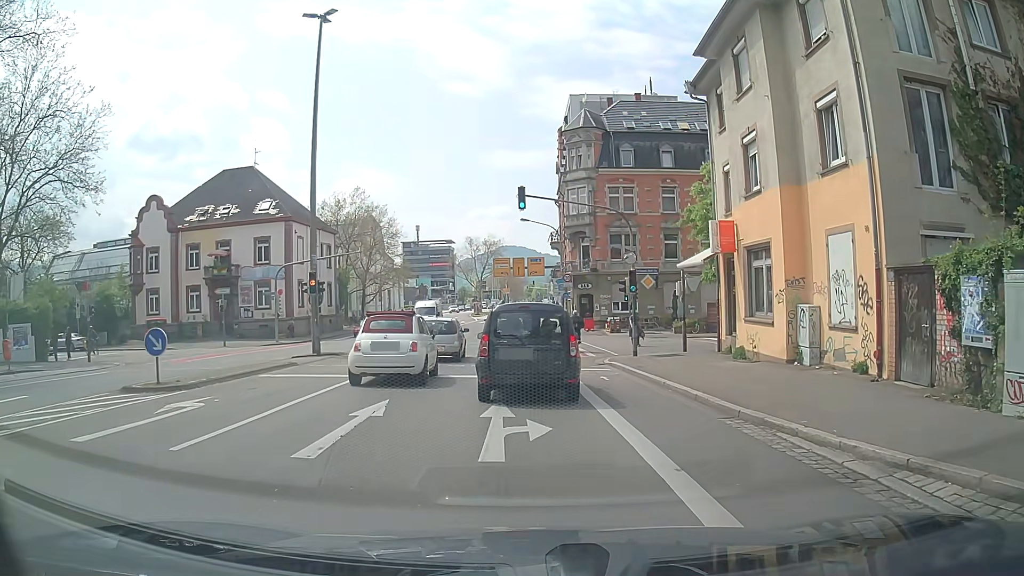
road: secondary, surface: asphalt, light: Day
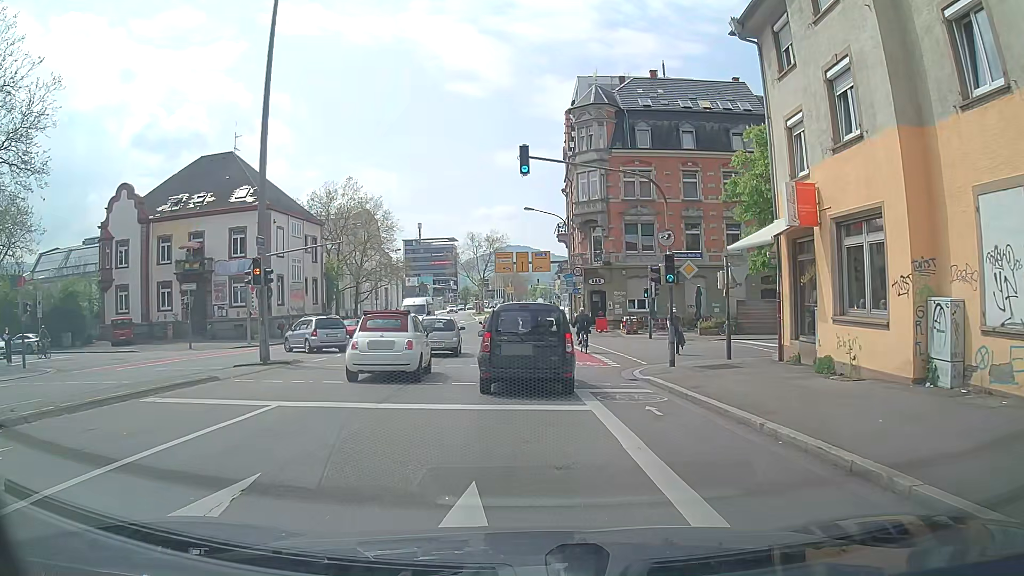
(+0.1, +6.0) m; +1°
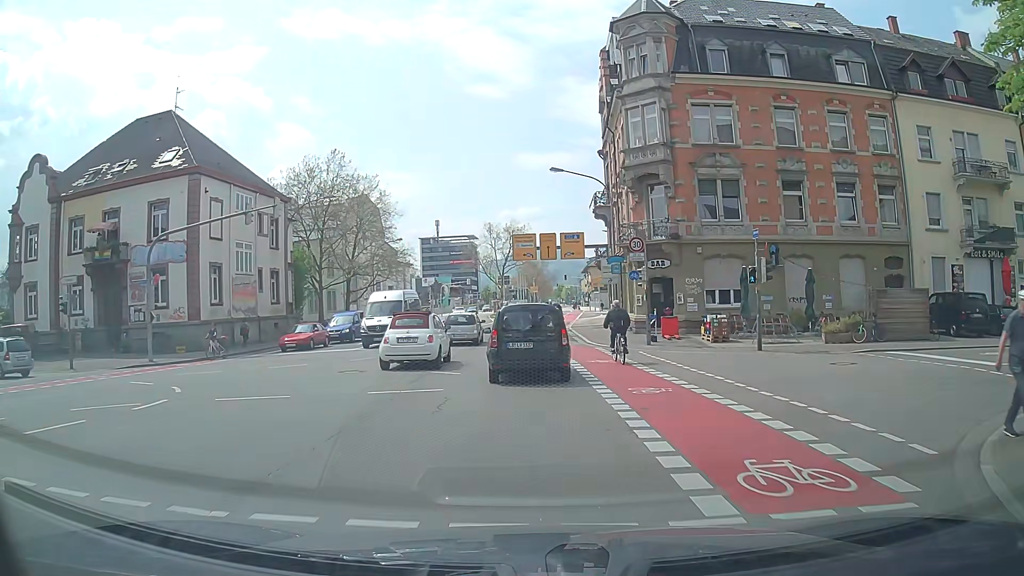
(-0.3, +15.2) m; -2°
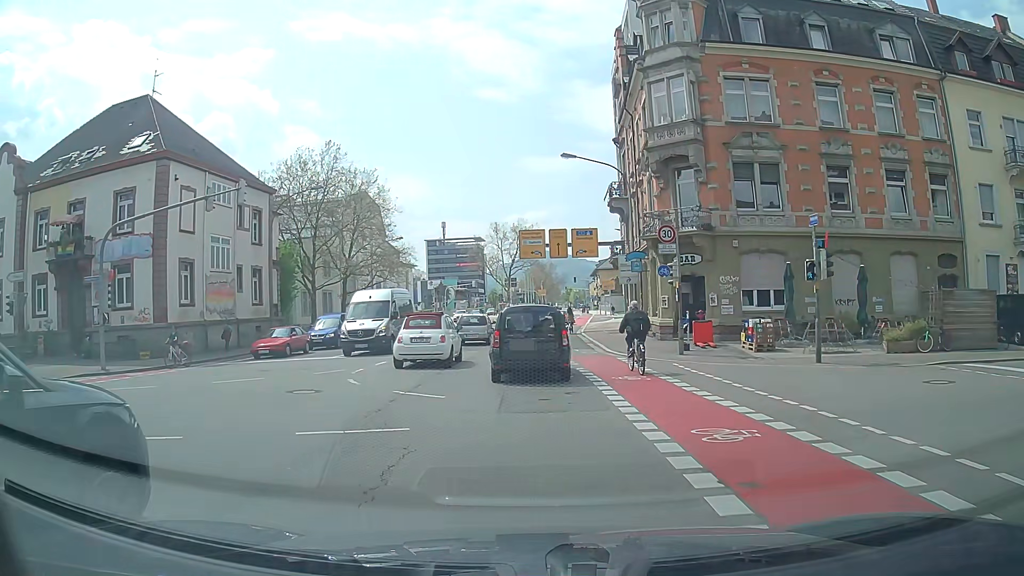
(0.0, +4.5) m; -2°
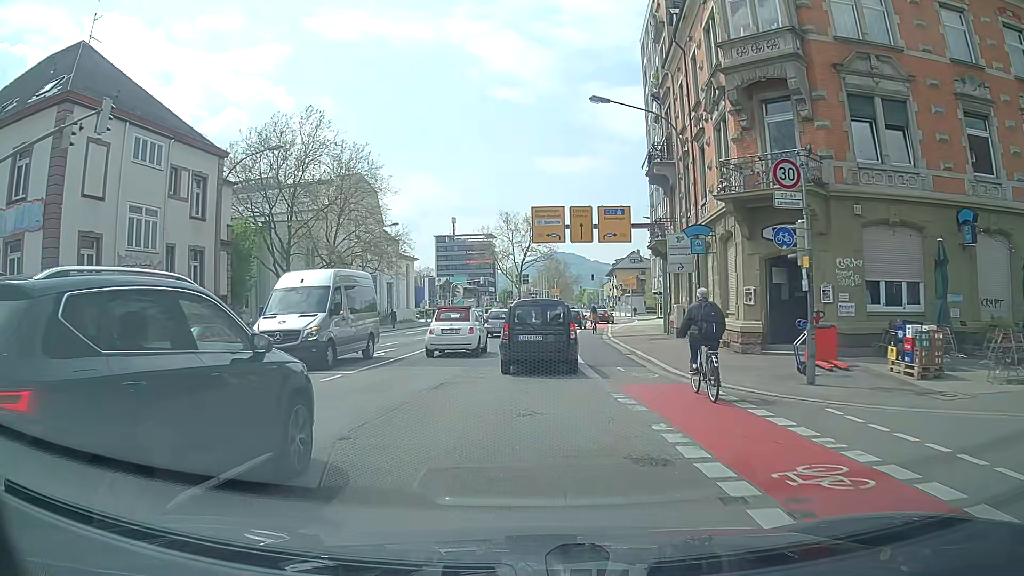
(+0.1, +9.7) m; 0°
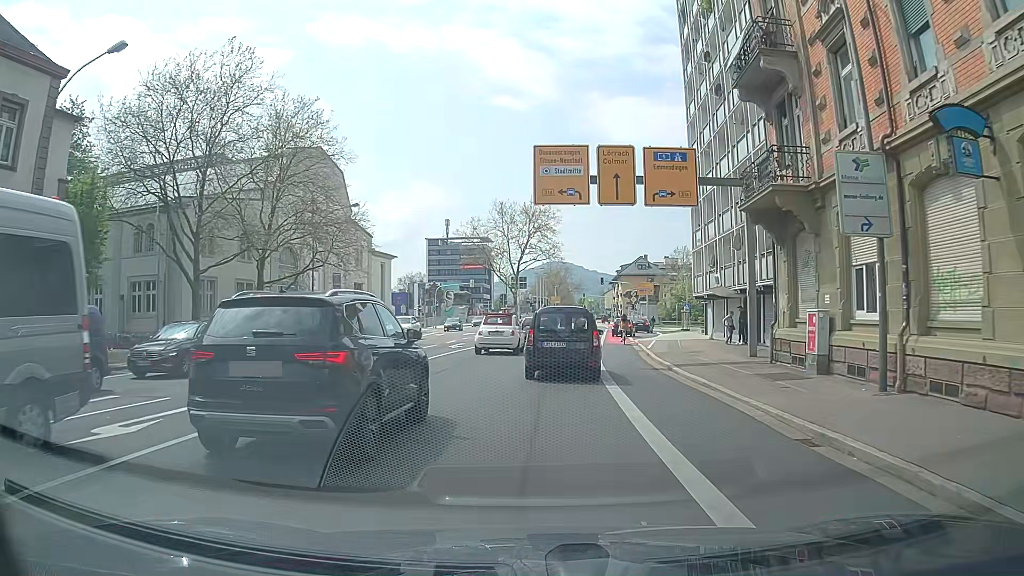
(0.0, +14.9) m; +1°
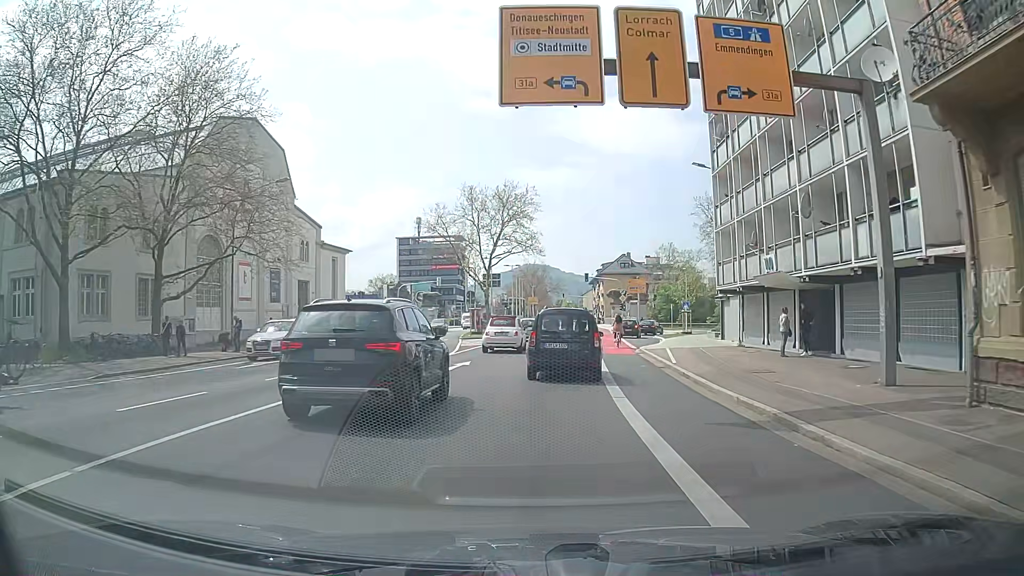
(+0.1, +10.5) m; +2°
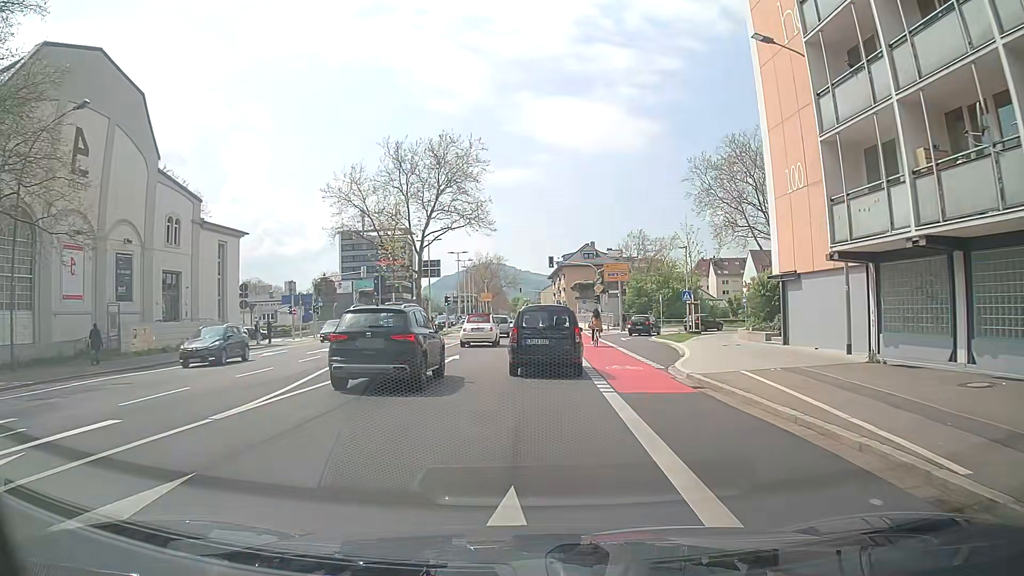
(+0.7, +16.8) m; +3°
(0, +10) (0, +20) (0, +30) (+1, +40) (+1, +50) (+1, +60) (+1, +70) (+1, +80) (+1, +90) (+1, +100) m
